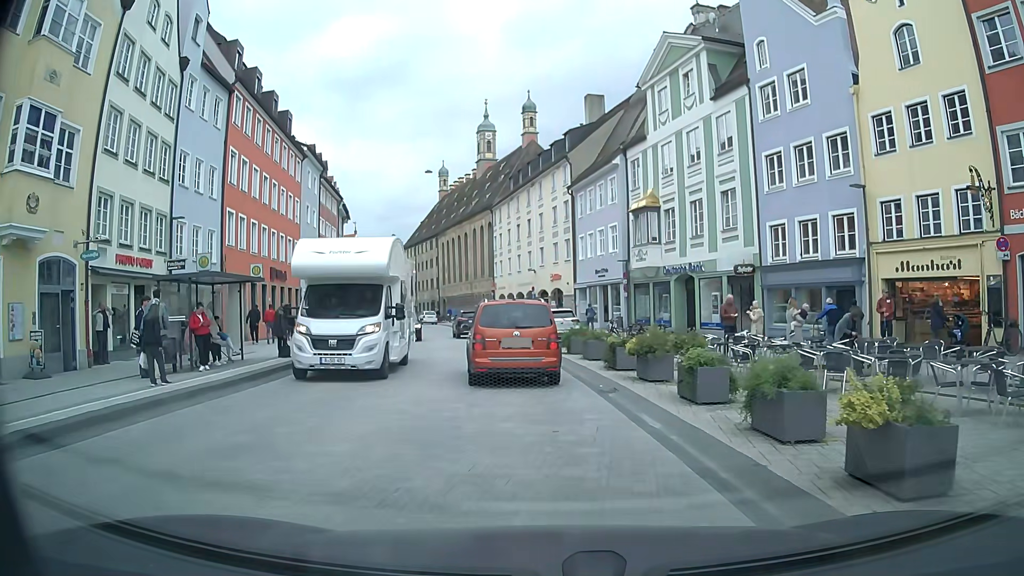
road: secondary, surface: asphalt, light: Day
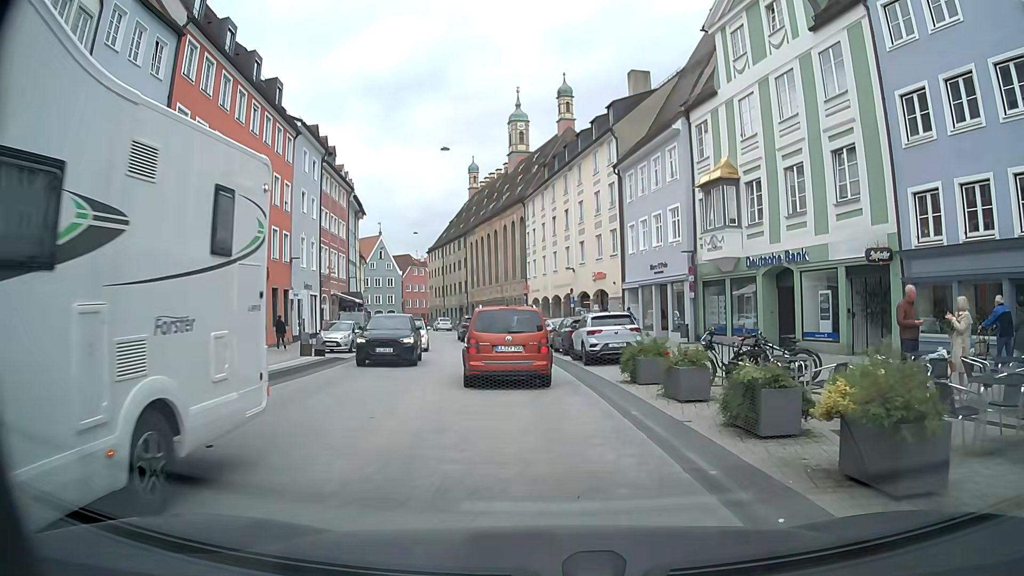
(-0.2, +8.7) m; -2°
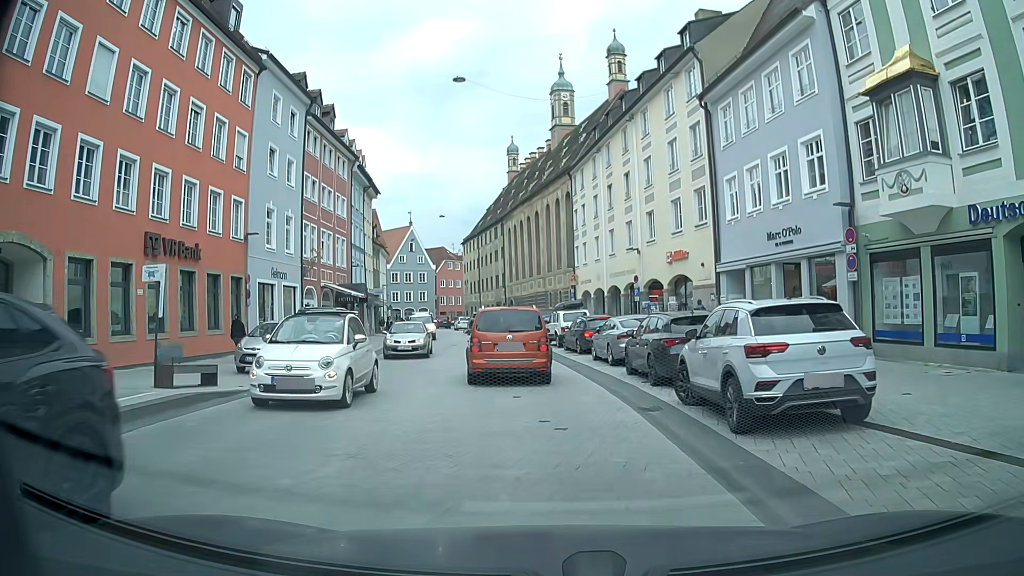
(-0.7, +12.4) m; -5°
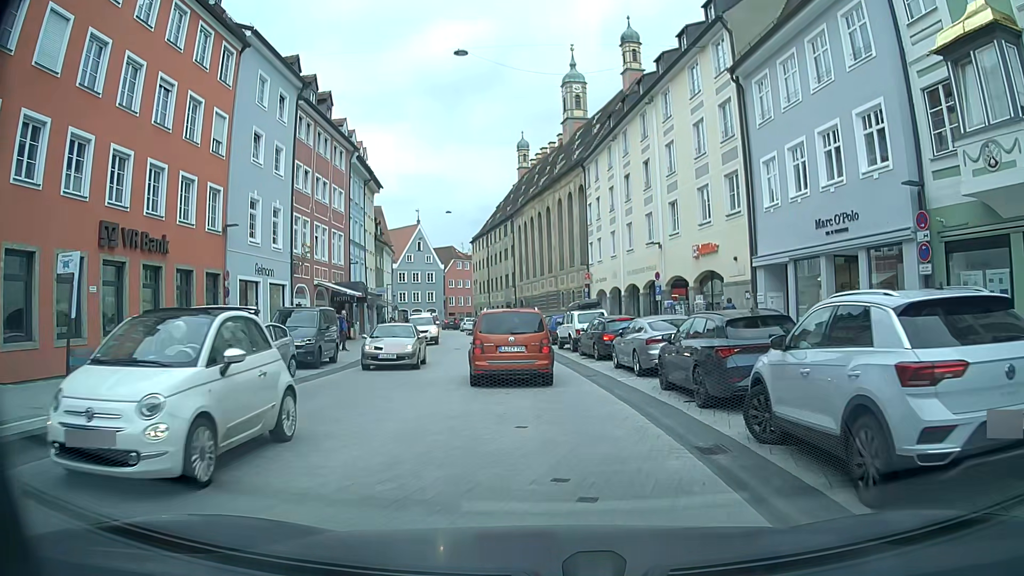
(0.0, +3.3) m; -1°
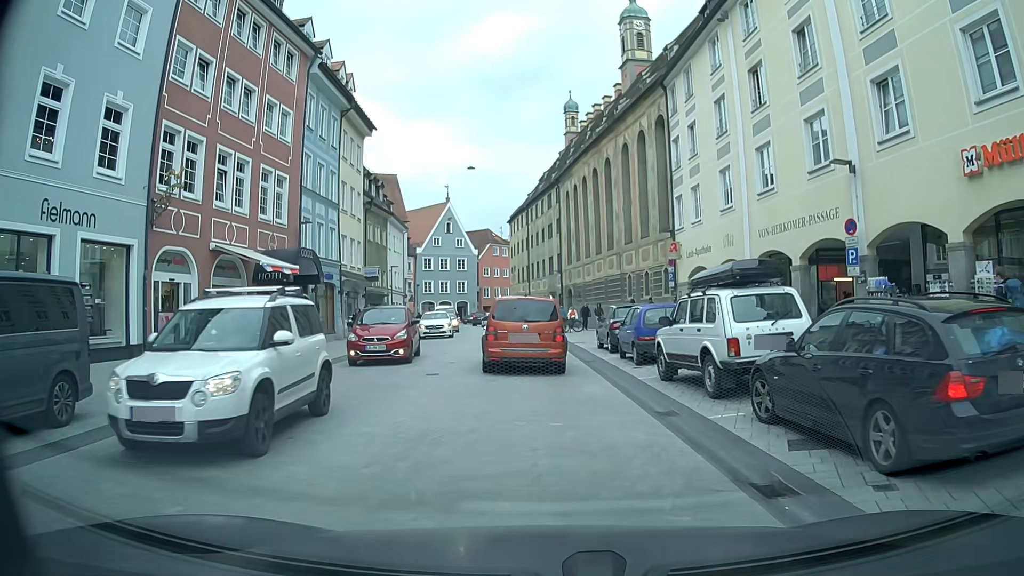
(-0.7, +17.1) m; -3°
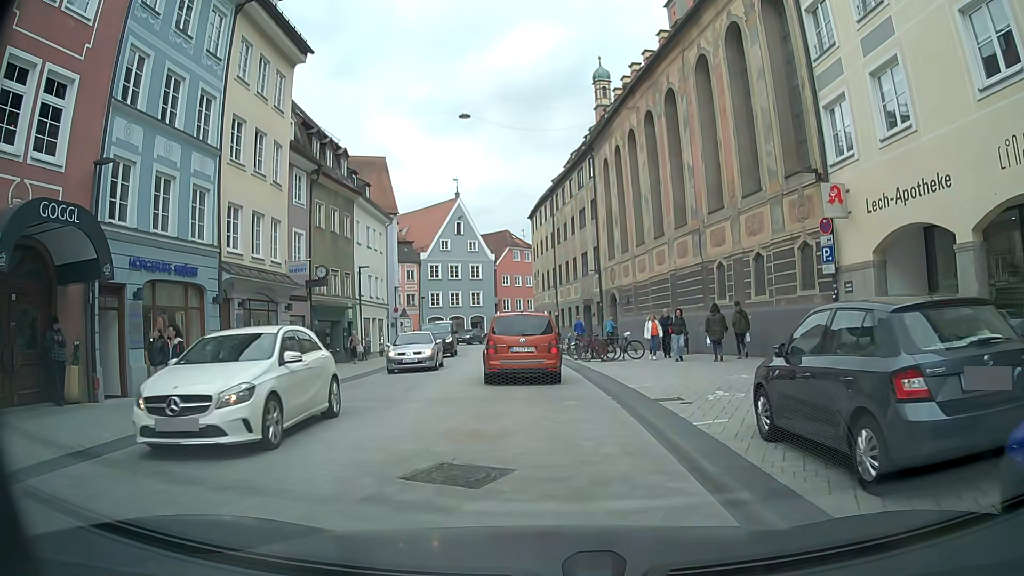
(-0.3, +15.7) m; -2°
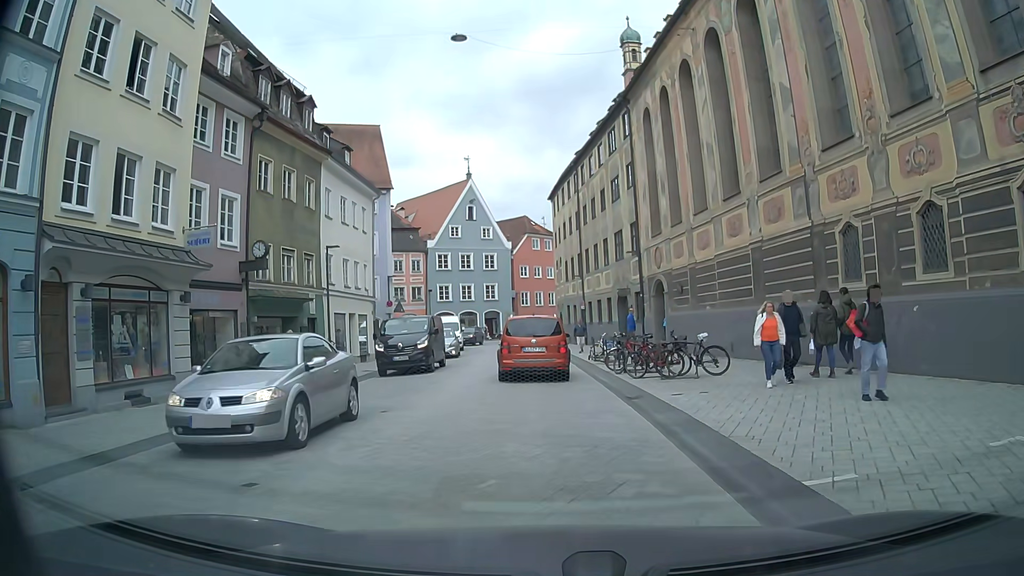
(-0.3, +9.1) m; -2°
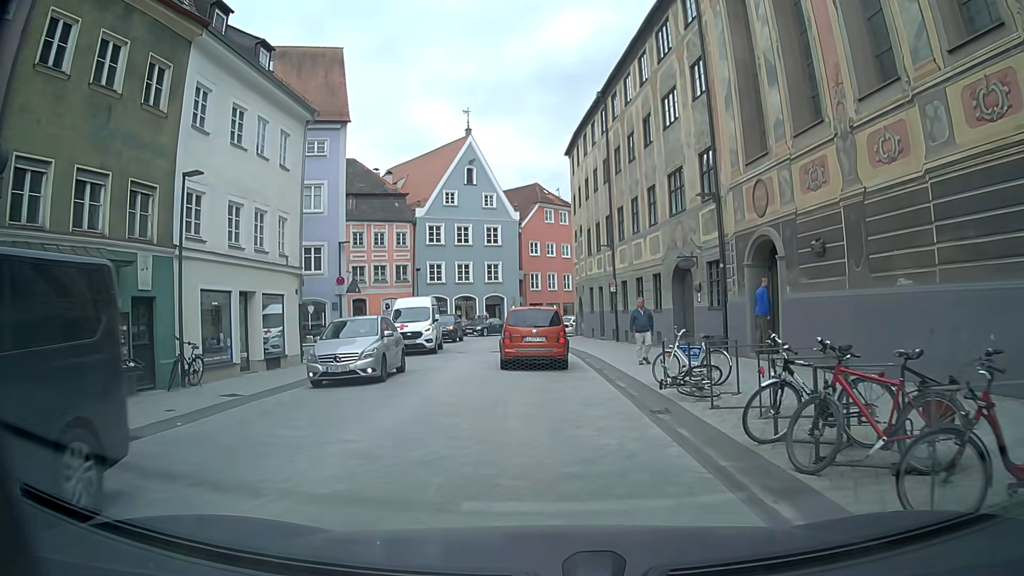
(-0.3, +13.2) m; -2°
